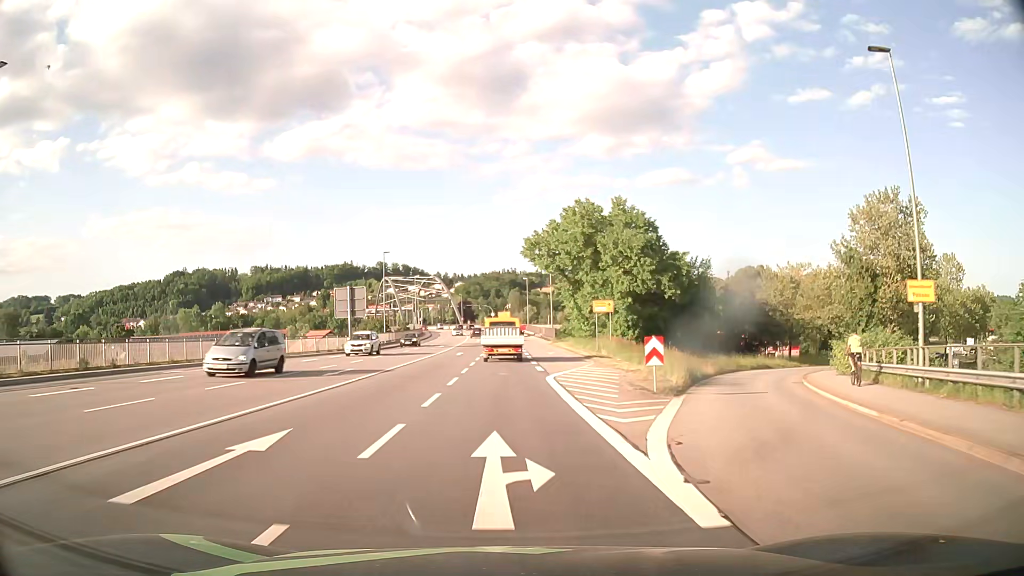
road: primary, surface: asphalt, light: Day
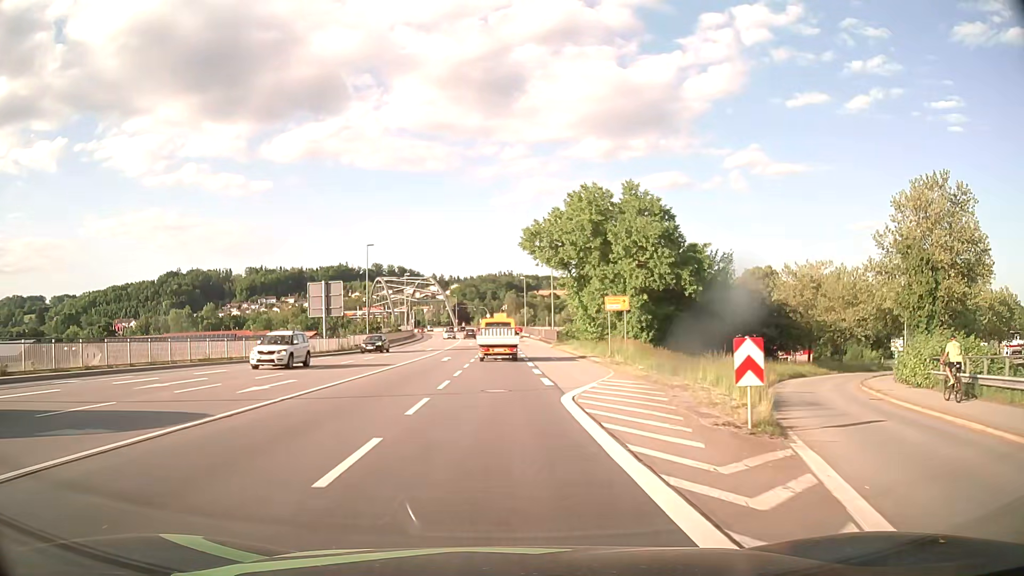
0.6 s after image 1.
(0.0, +7.5) m; +1°
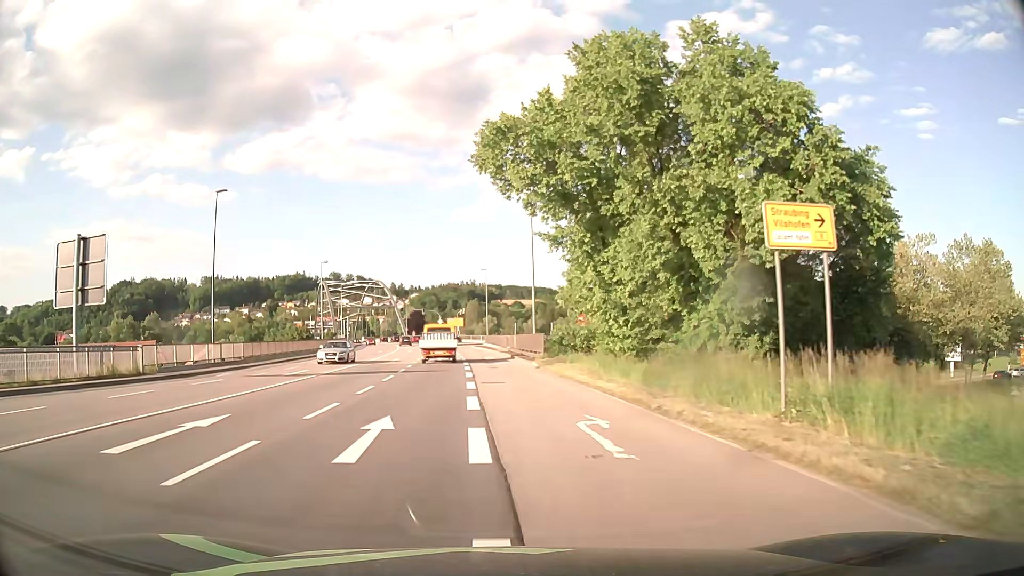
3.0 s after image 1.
(+0.9, +30.0) m; +3°
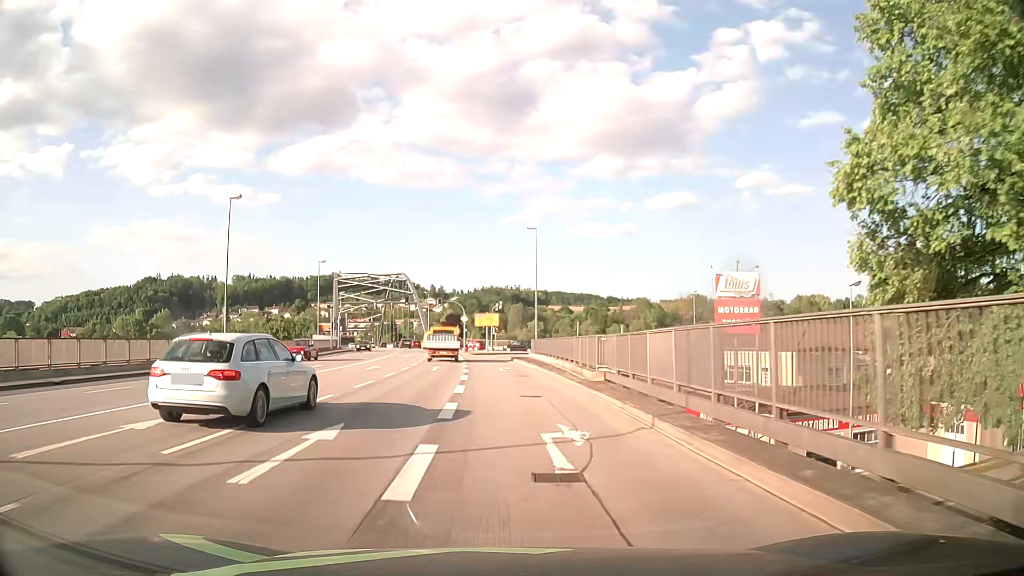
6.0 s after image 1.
(-1.3, +37.6) m; -3°
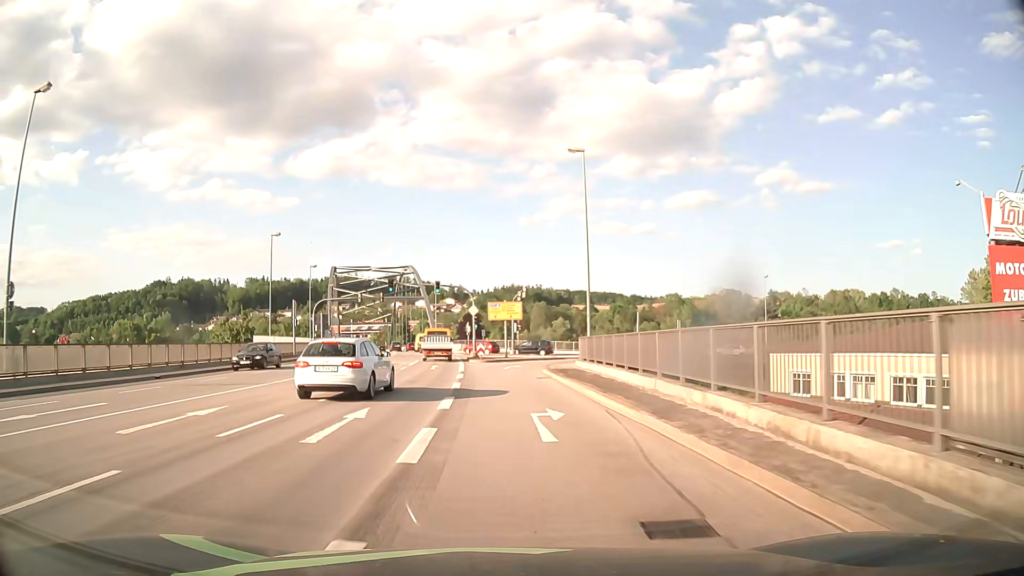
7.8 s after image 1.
(-0.5, +22.1) m; -2°
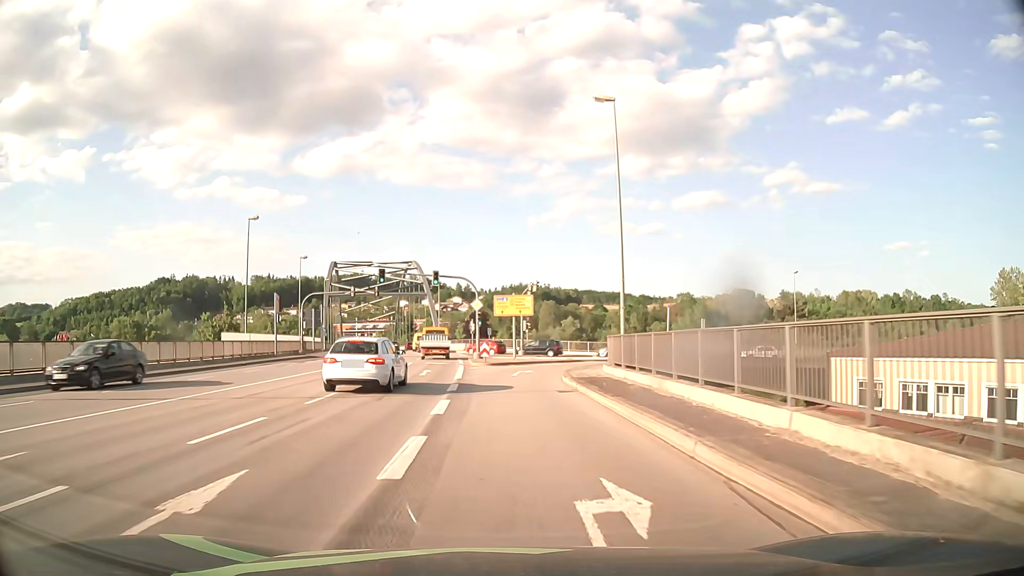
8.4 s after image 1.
(-0.1, +6.9) m; -1°
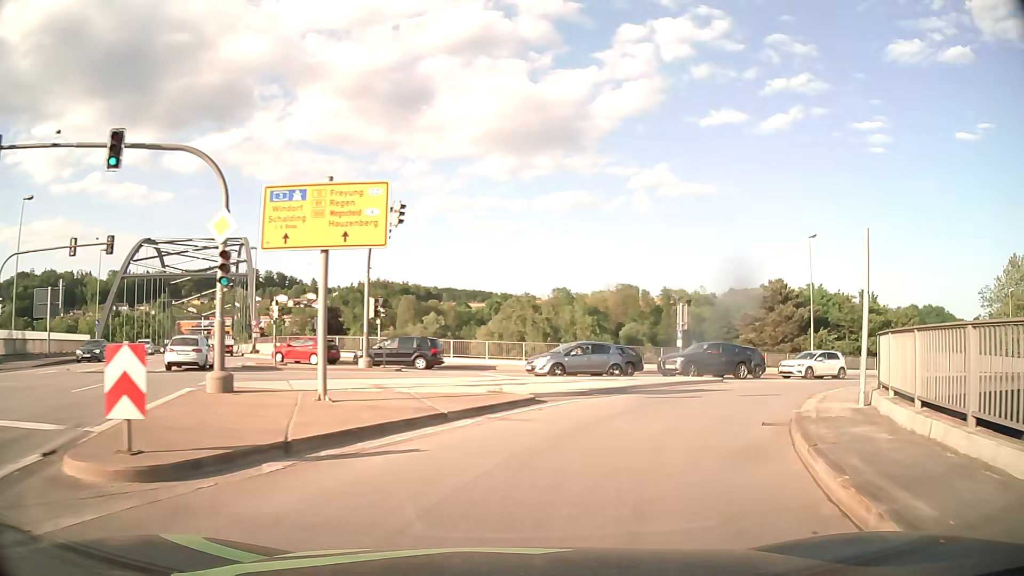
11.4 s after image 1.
(+0.9, +30.9) m; +11°
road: primary_link
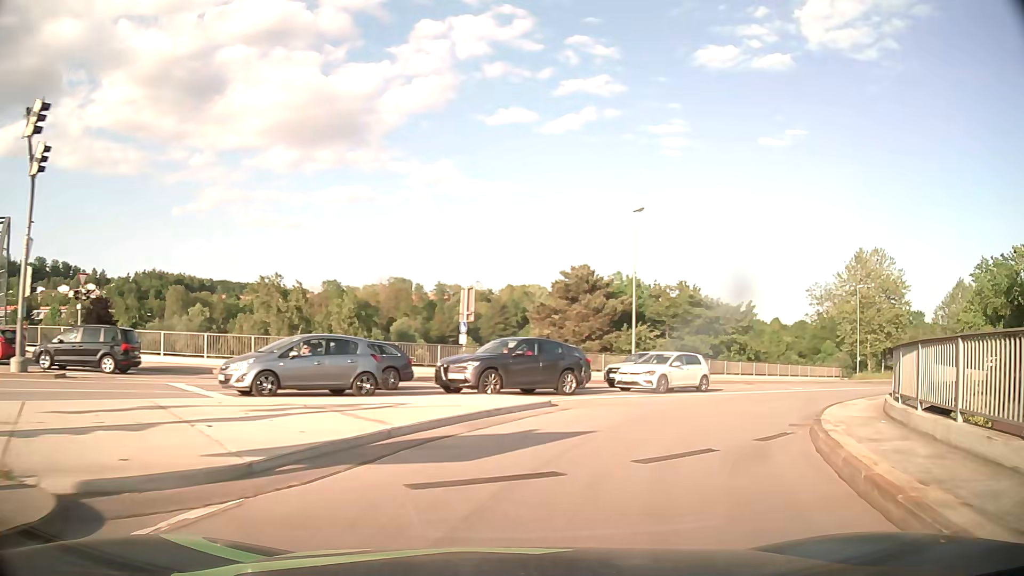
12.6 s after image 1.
(+1.7, +10.5) m; +19°
(+2, +10) (+7, +19) (+13, +26) (+20, +33) (+28, +40) (+35, +46) (+43, +52) (+52, +58) (+61, +62) (+70, +65) m
